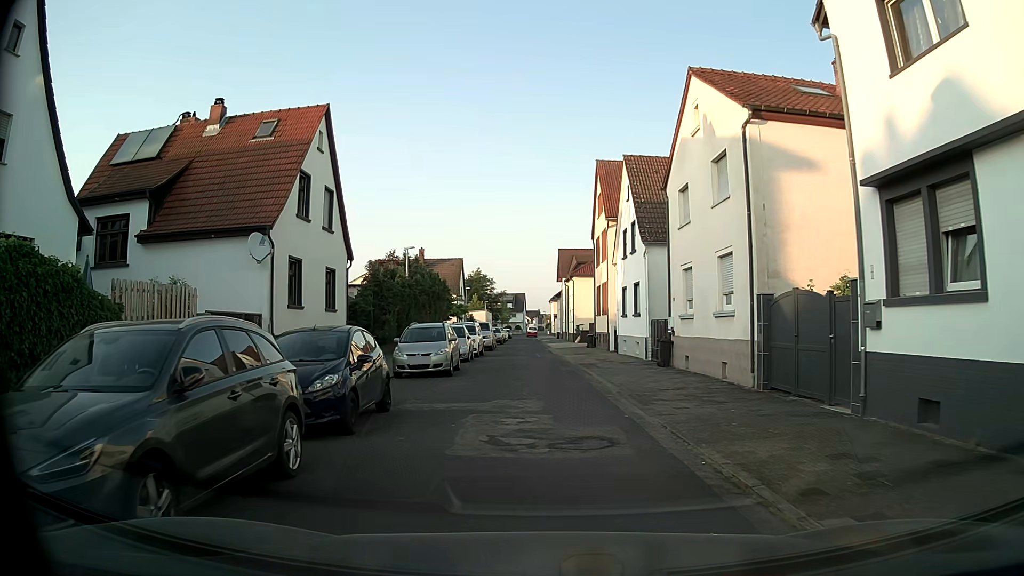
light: Day
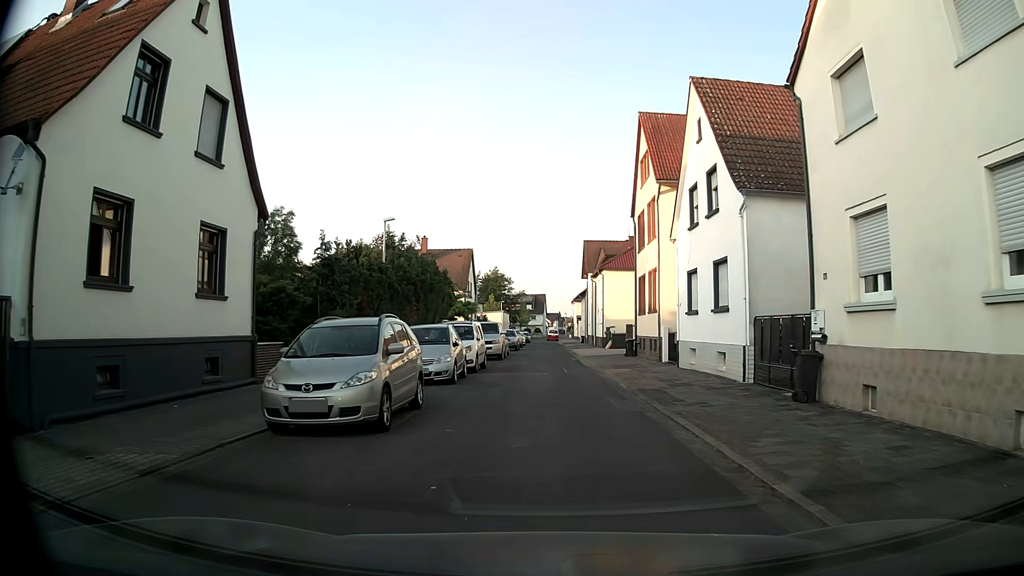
(-0.2, +11.2) m; 0°
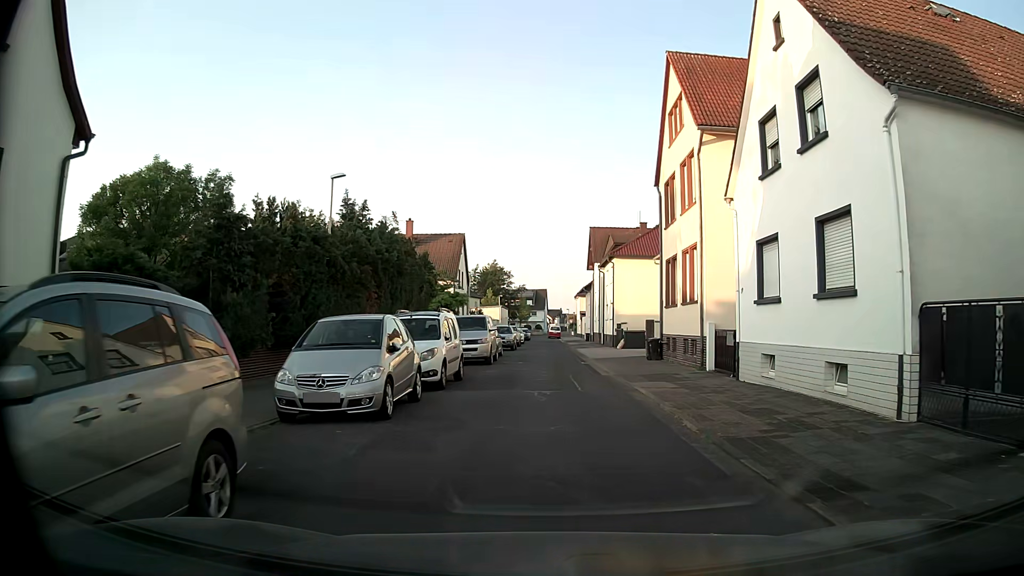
(-0.1, +7.8) m; -1°
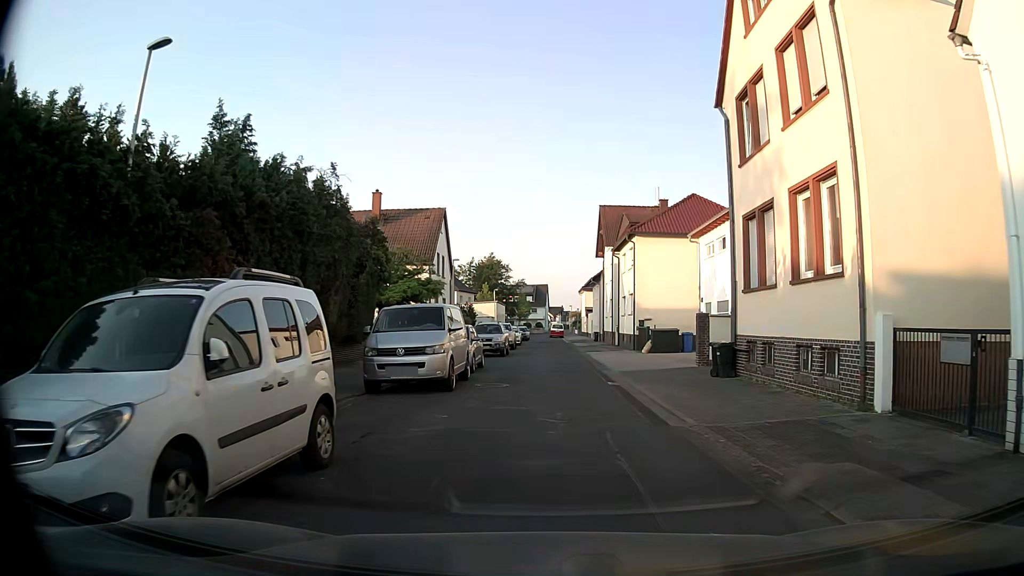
(0.0, +11.4) m; 0°
